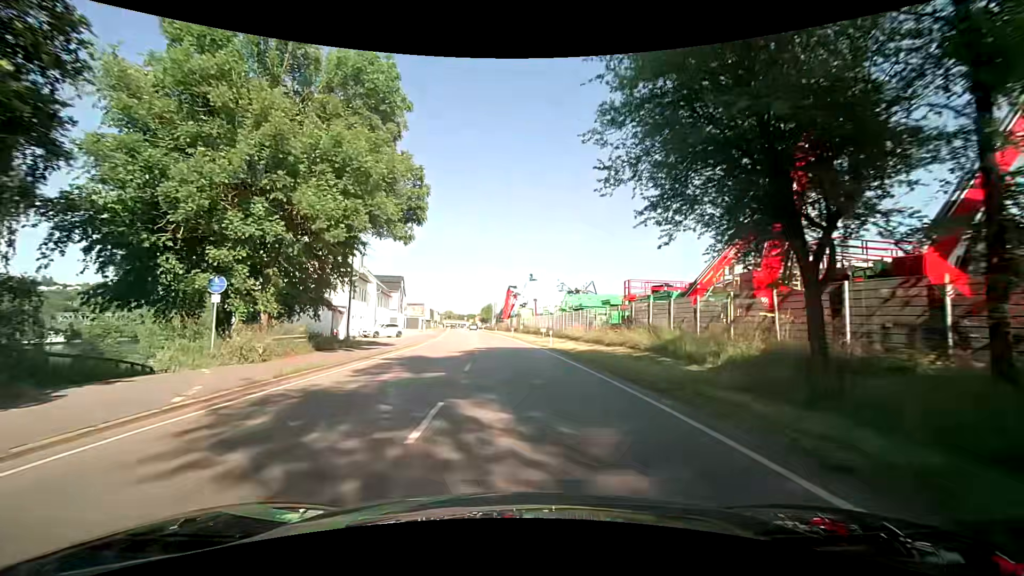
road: primary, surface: asphalt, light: Day
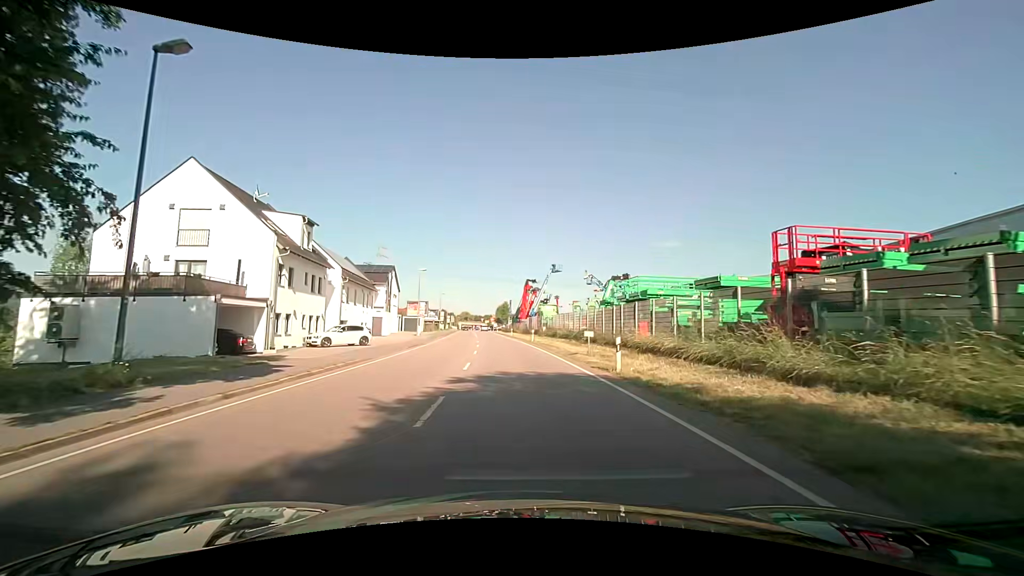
(0.0, +16.8) m; -2°
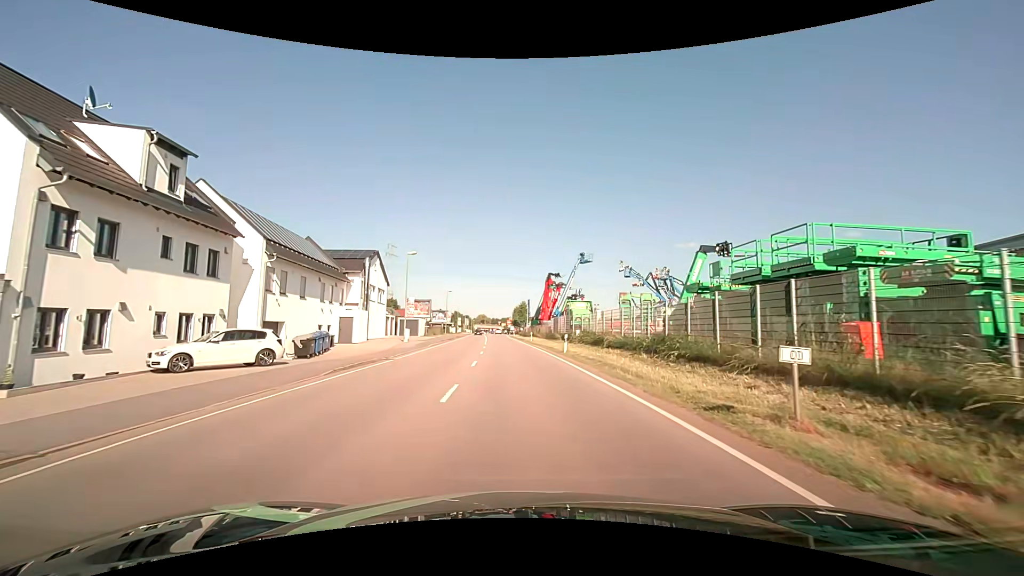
(-0.2, +15.7) m; -2°
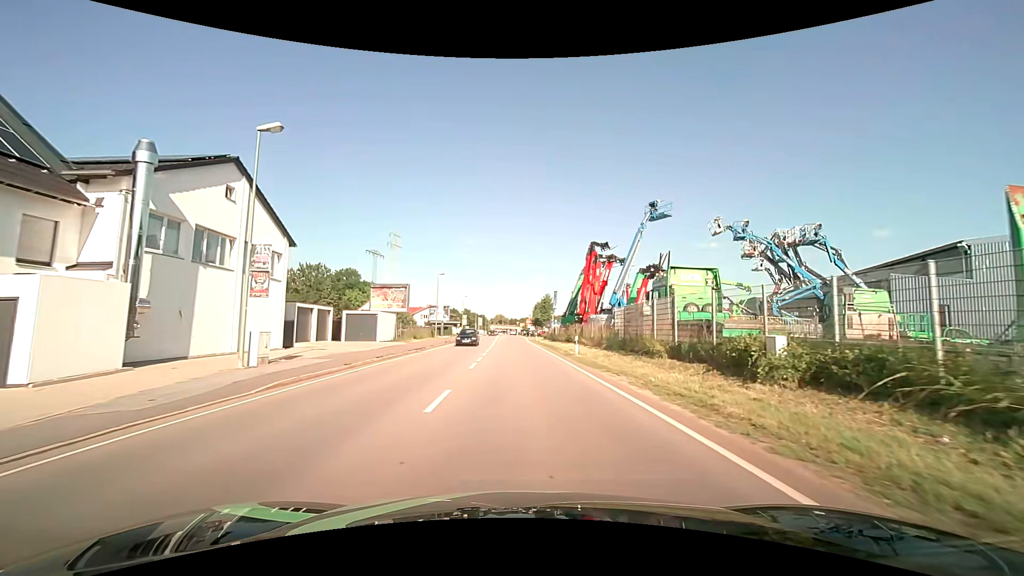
(-0.4, +28.3) m; -2°
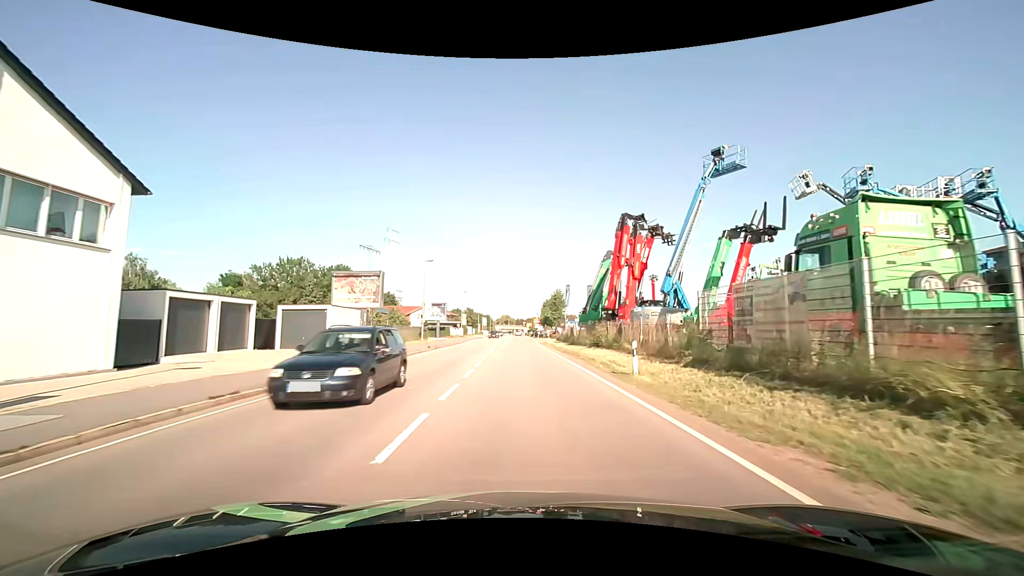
(-0.1, +12.2) m; -1°
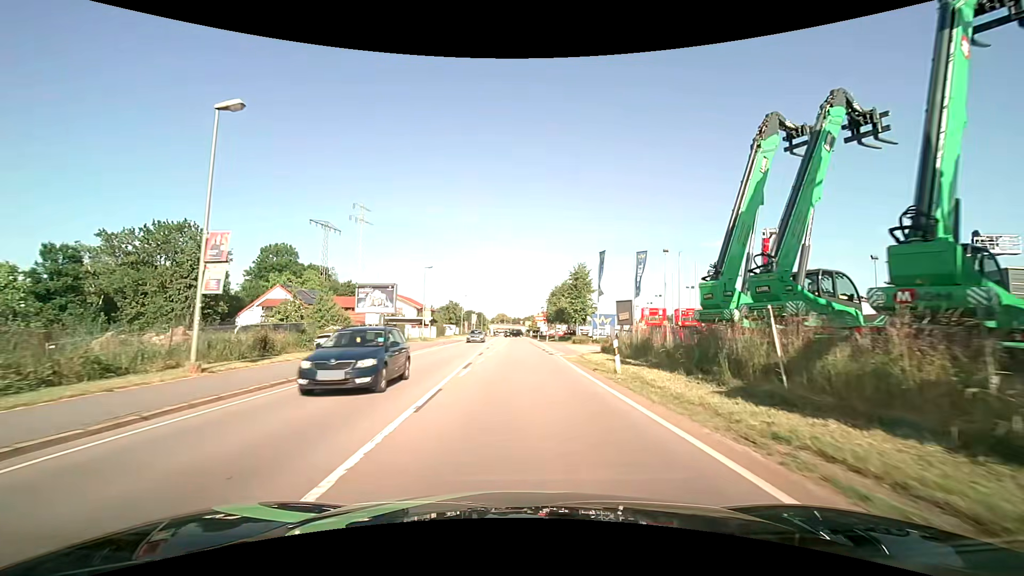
(-0.2, +33.1) m; 0°
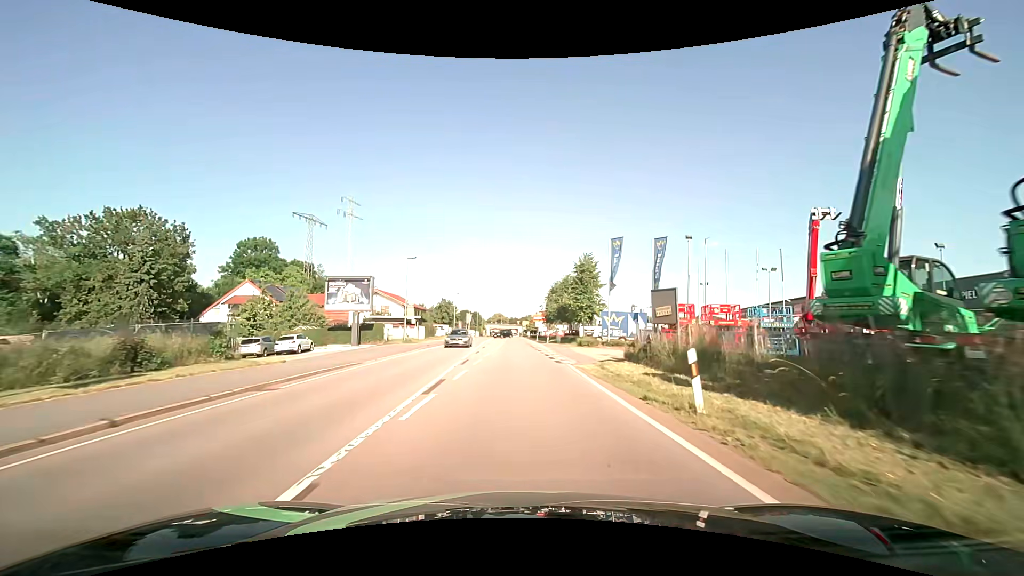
(0.0, +6.9) m; 0°
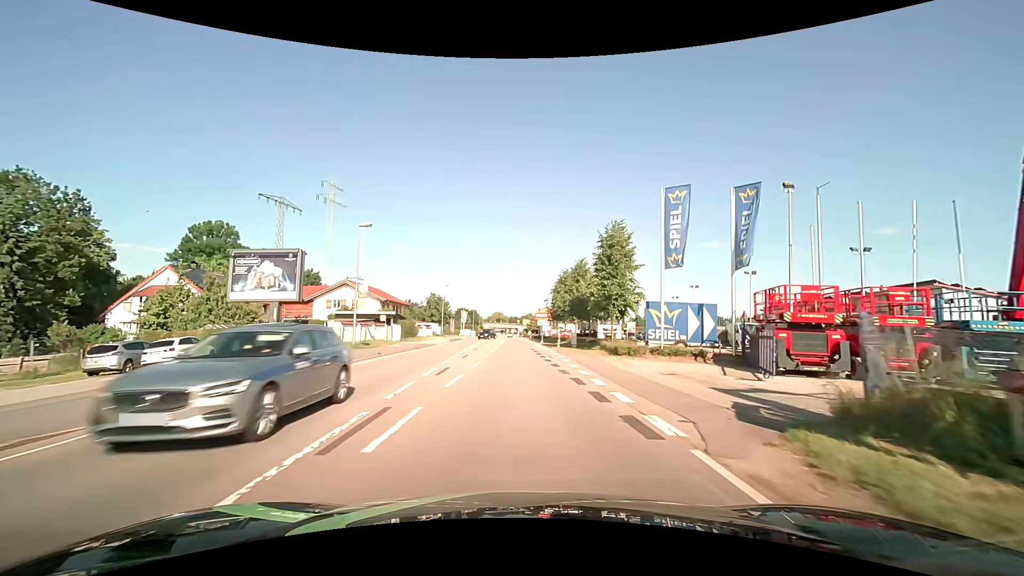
(0.0, +13.9) m; 0°
(0, +10) (0, +20) (0, +30) (0, +40) (0, +50) (0, +60) (0, +70) (-1, +80) (-1, +90) (-2, +100) m
